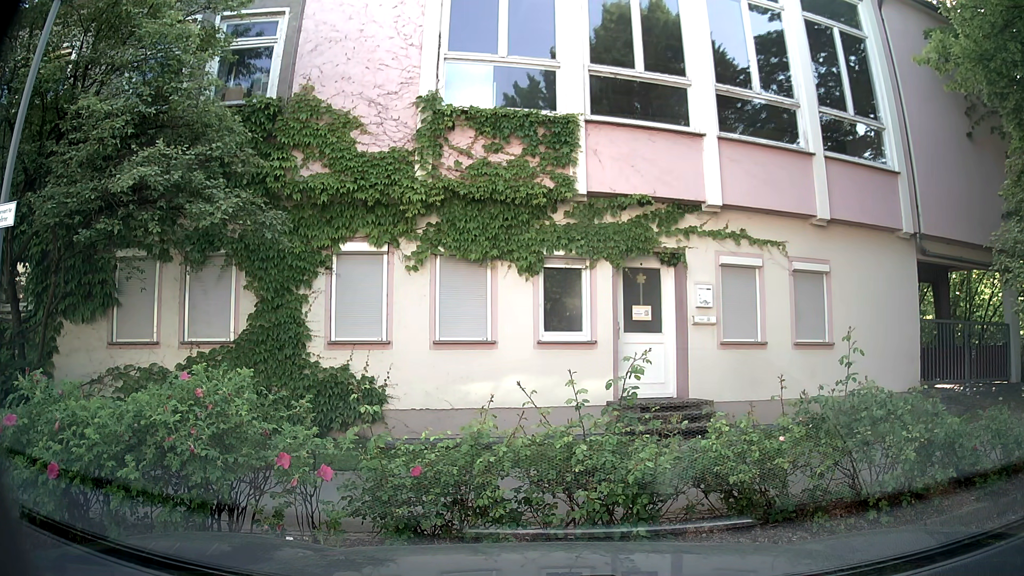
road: residential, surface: asphalt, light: Day
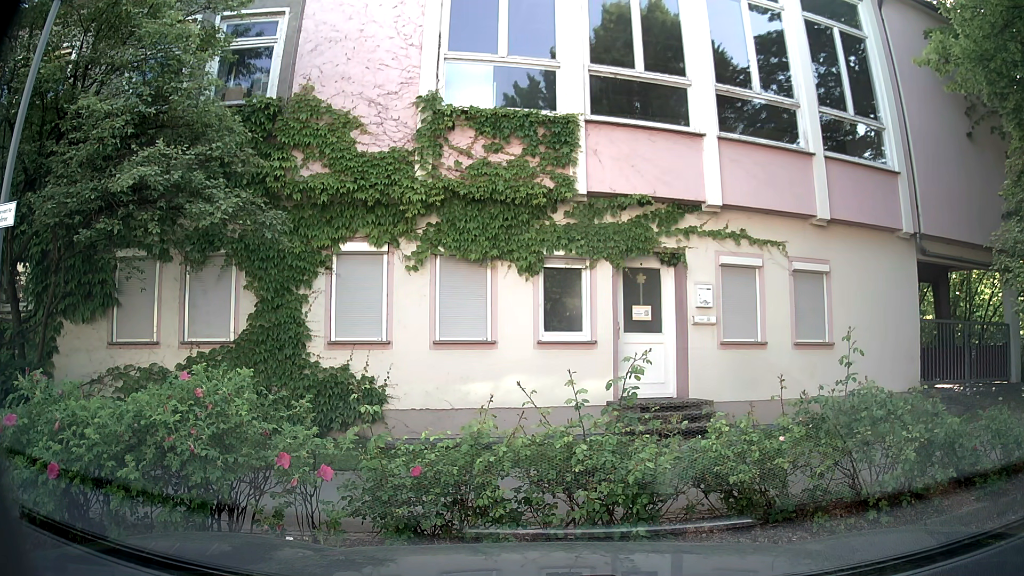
(0.0, 0.0) m; 0°
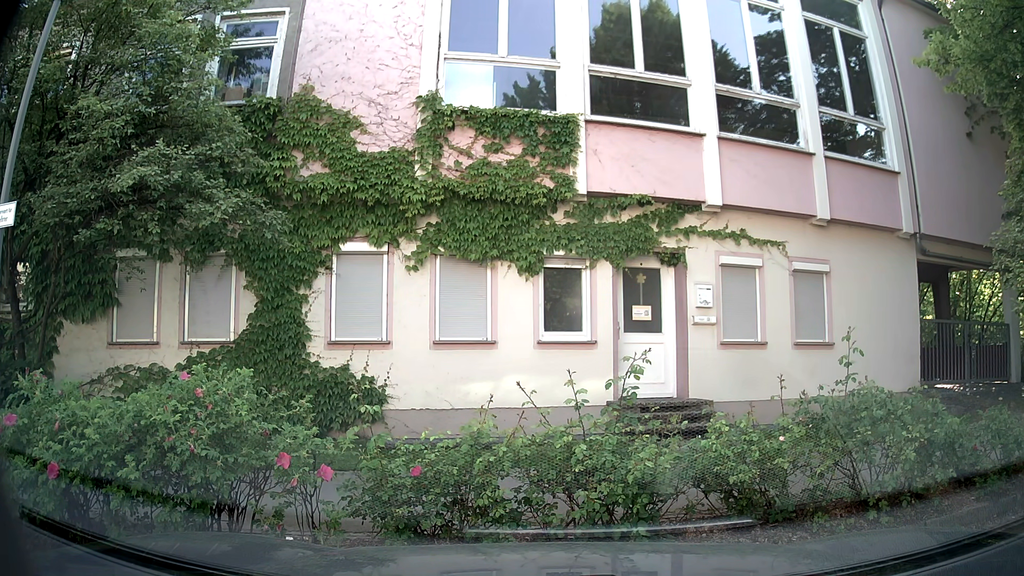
(0.0, 0.0) m; 0°
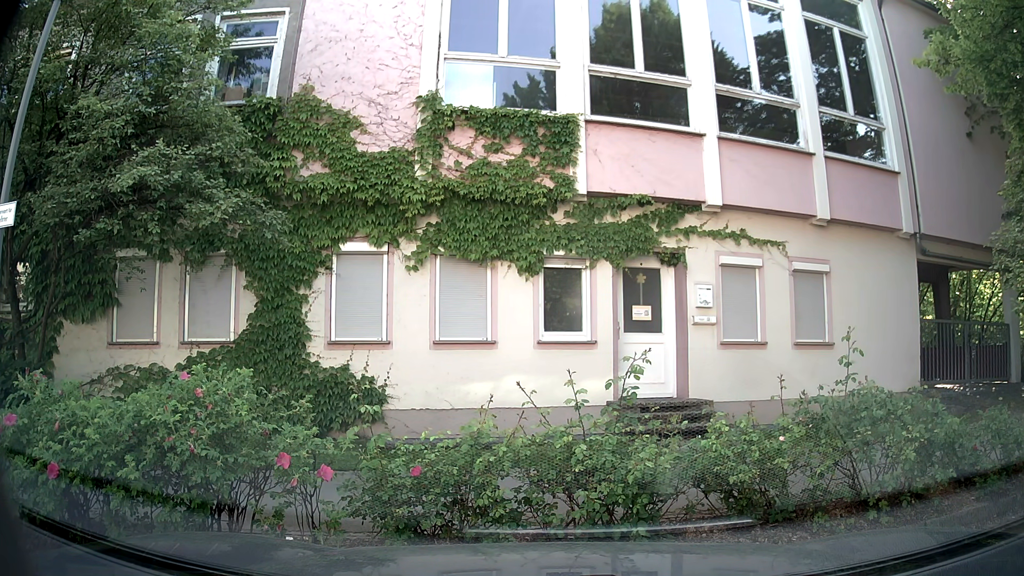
(0.0, 0.0) m; 0°
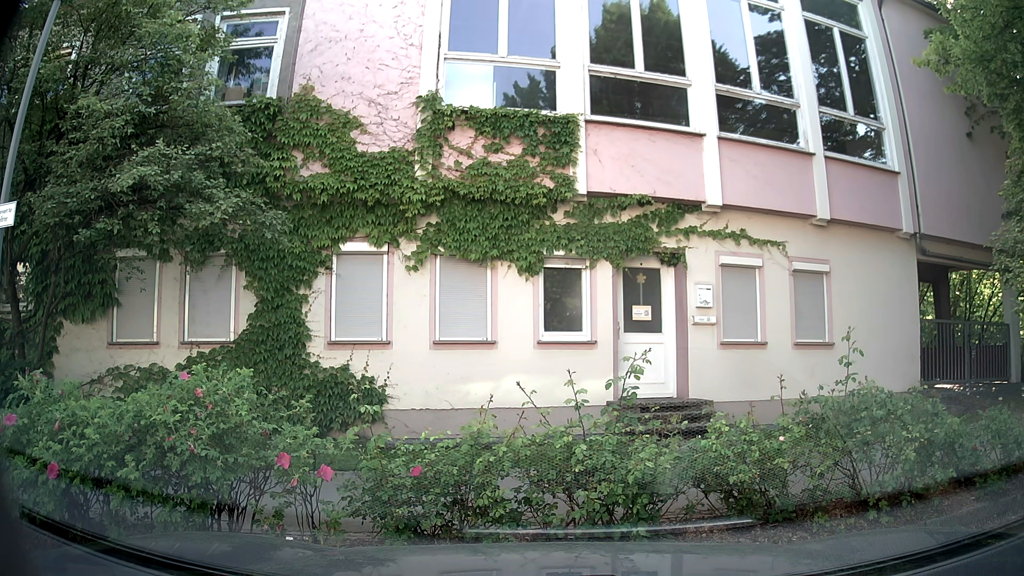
(0.0, 0.0) m; 0°
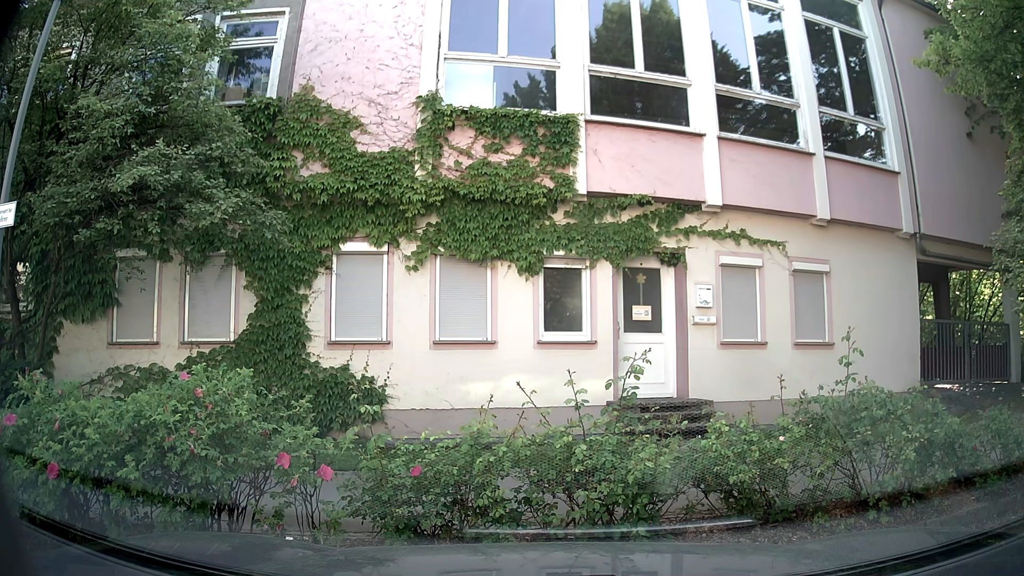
(0.0, 0.0) m; 0°
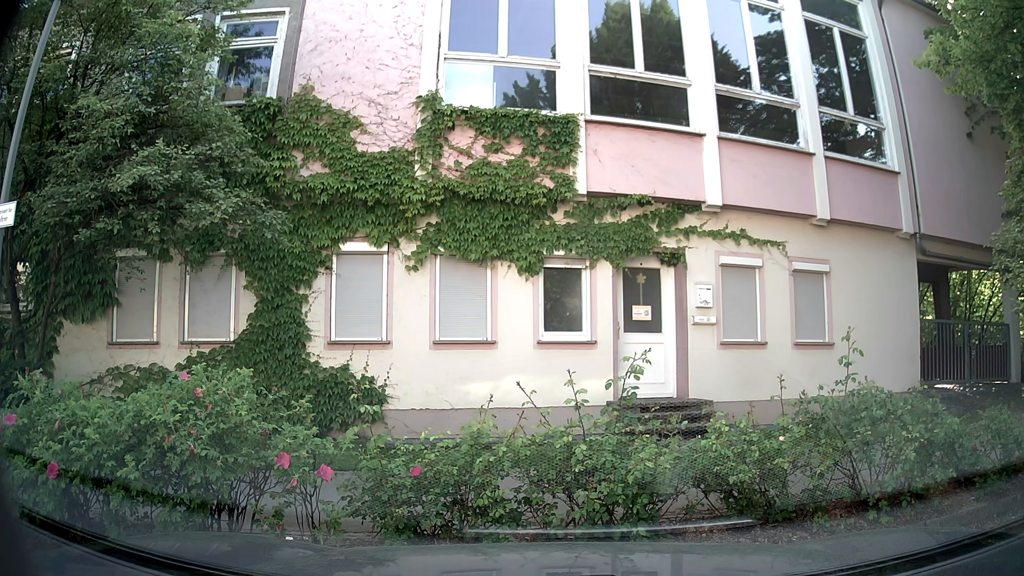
(0.0, 0.0) m; 0°
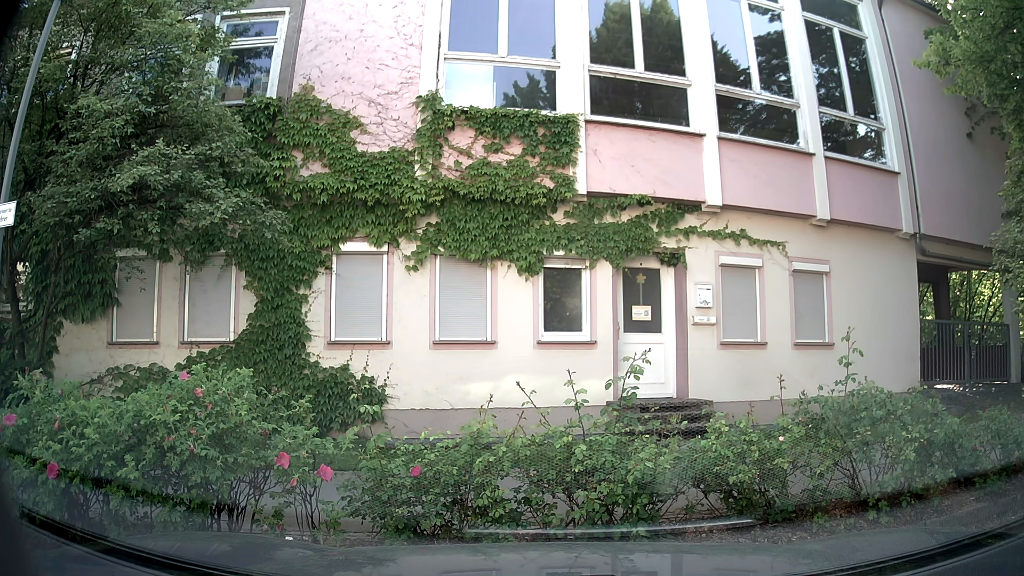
(0.0, 0.0) m; 0°
